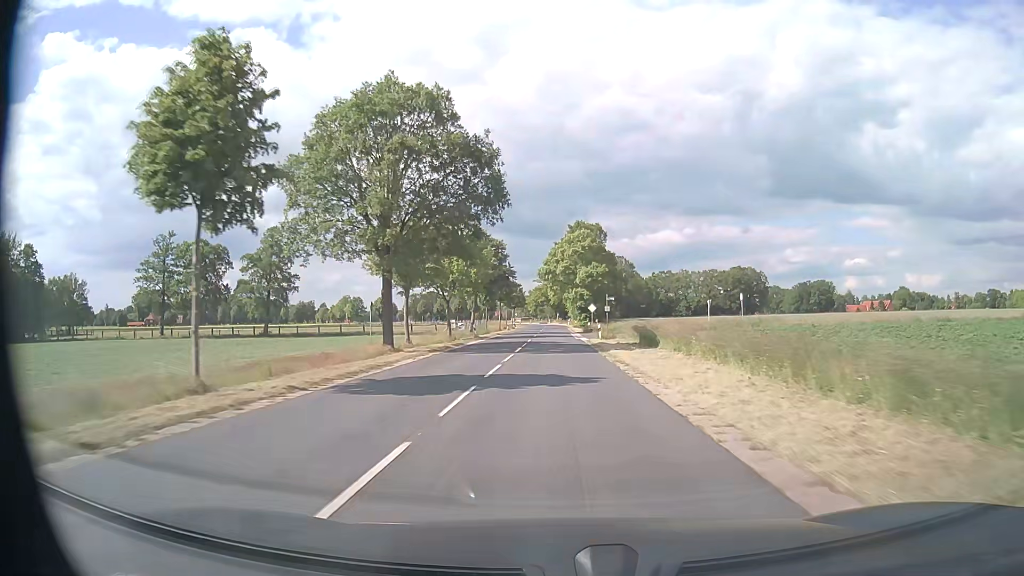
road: secondary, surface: asphalt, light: Day
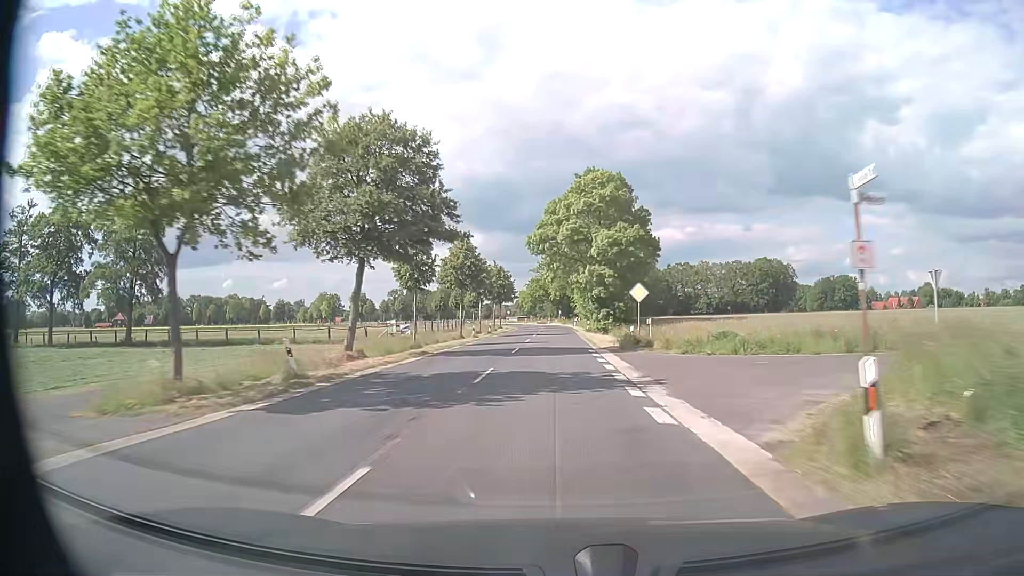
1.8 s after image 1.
(-0.1, +37.5) m; 0°
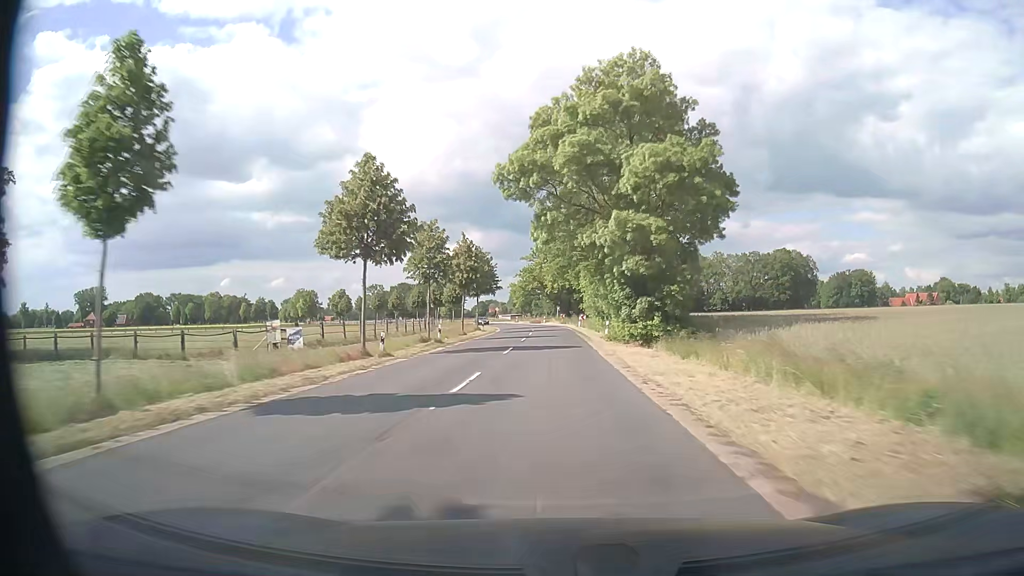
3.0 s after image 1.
(+0.1, +26.3) m; 0°
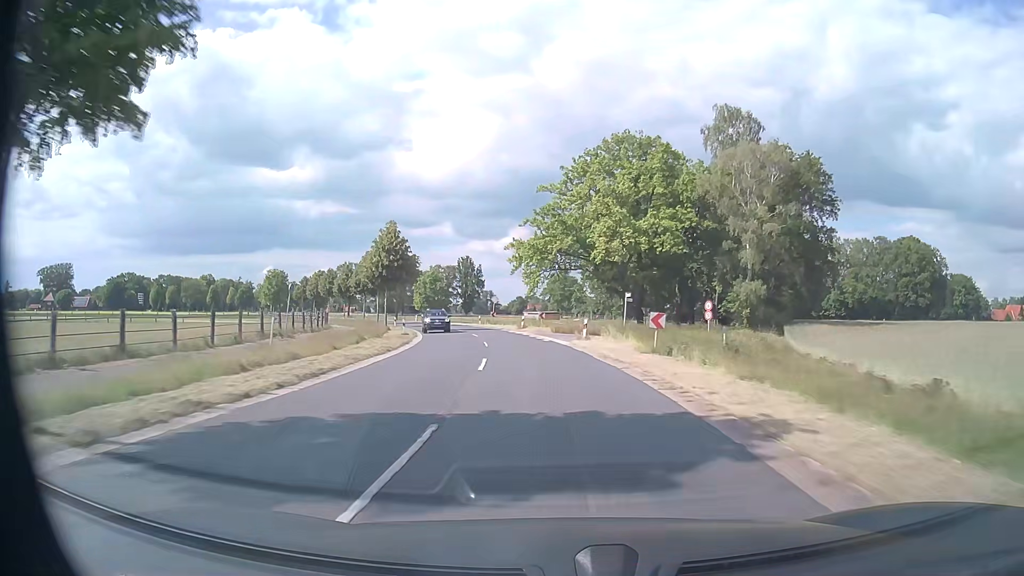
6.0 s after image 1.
(-1.1, +68.1) m; -3°
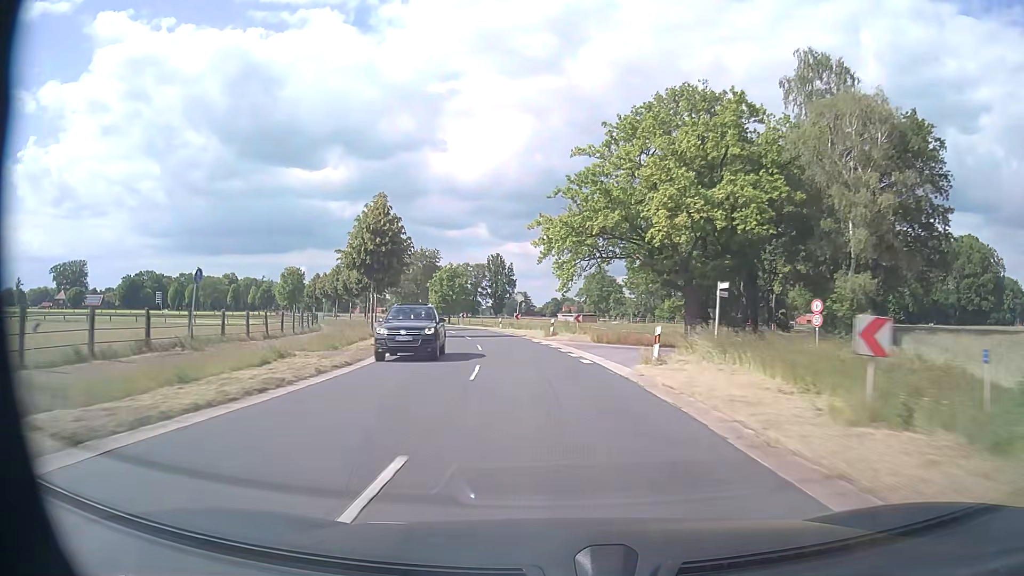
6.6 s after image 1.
(-0.3, +13.8) m; -3°
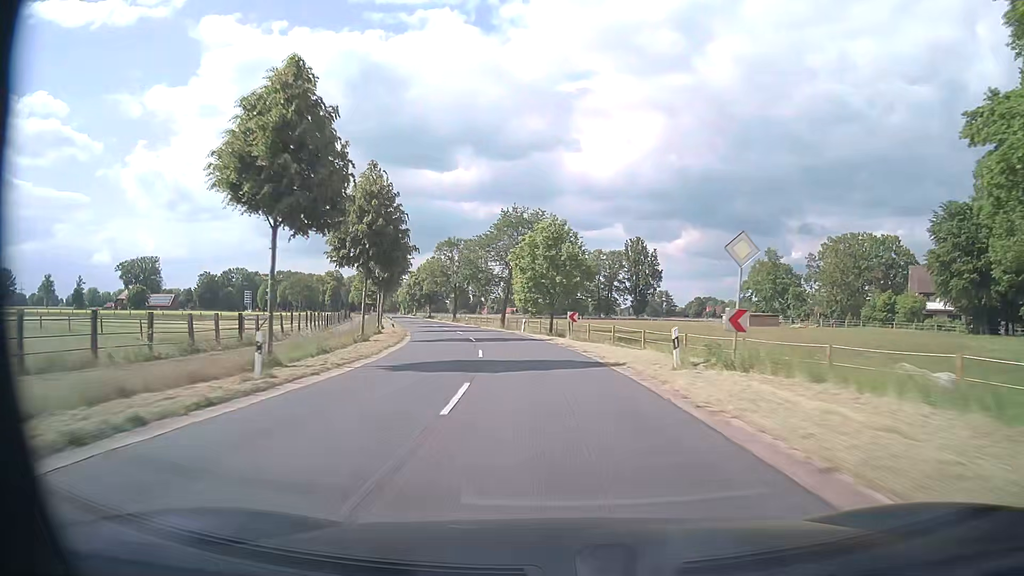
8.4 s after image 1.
(-4.0, +41.3) m; -12°
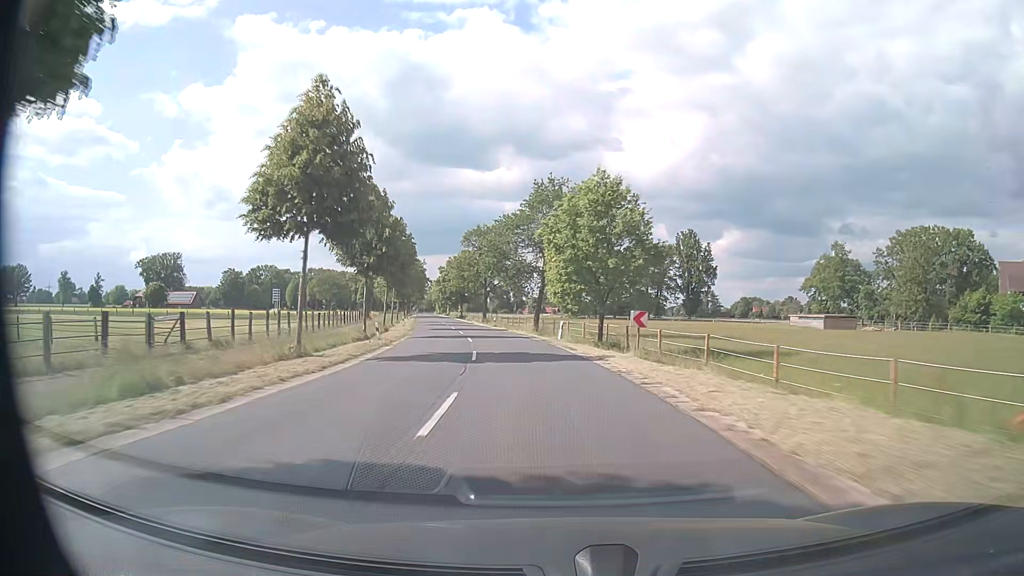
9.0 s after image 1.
(-0.3, +13.9) m; -3°
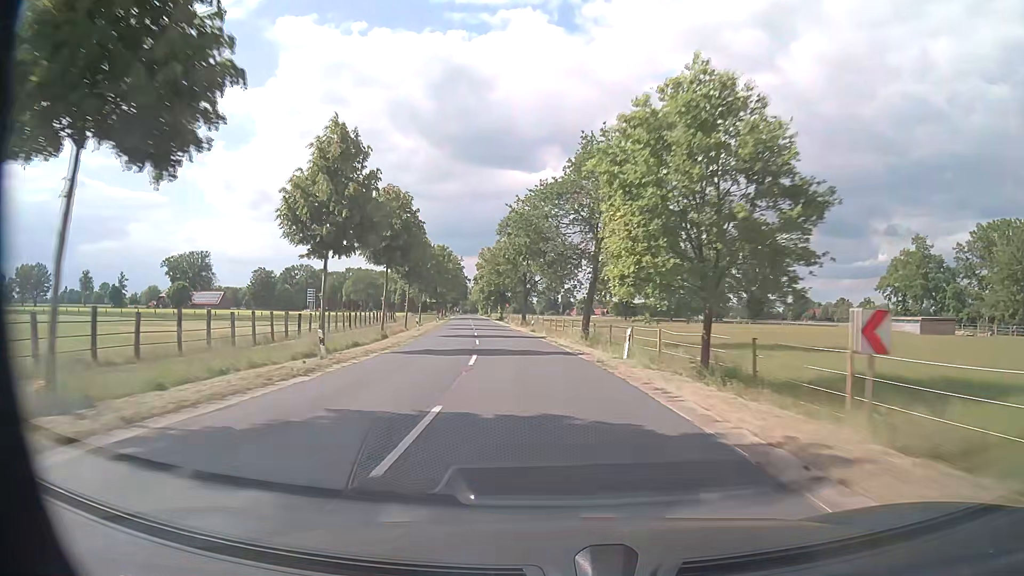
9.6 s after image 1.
(-0.5, +13.9) m; -4°
(0, +10) (-1, +20) (-2, +30) (-3, +40) (-5, +50) (-6, +60) (-8, +70) (-9, +79) (-11, +89) (-12, +99) m
